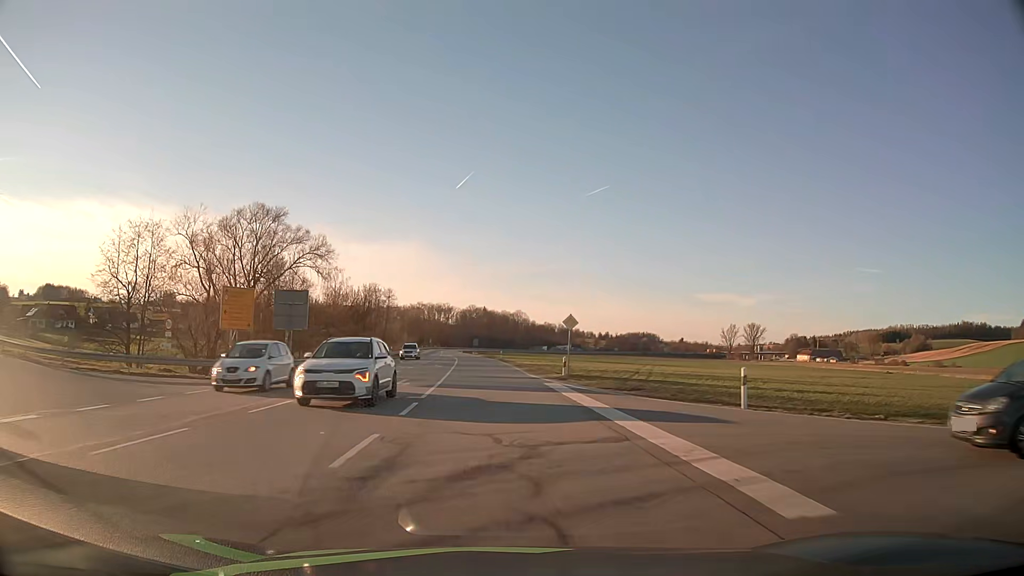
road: secondary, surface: asphalt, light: Day
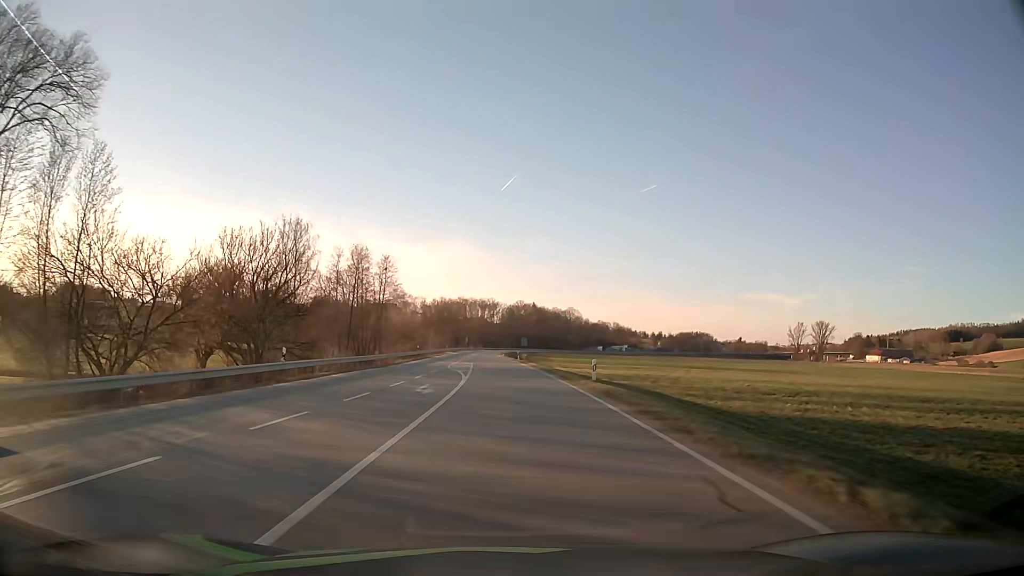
(-1.9, +49.5) m; -4°
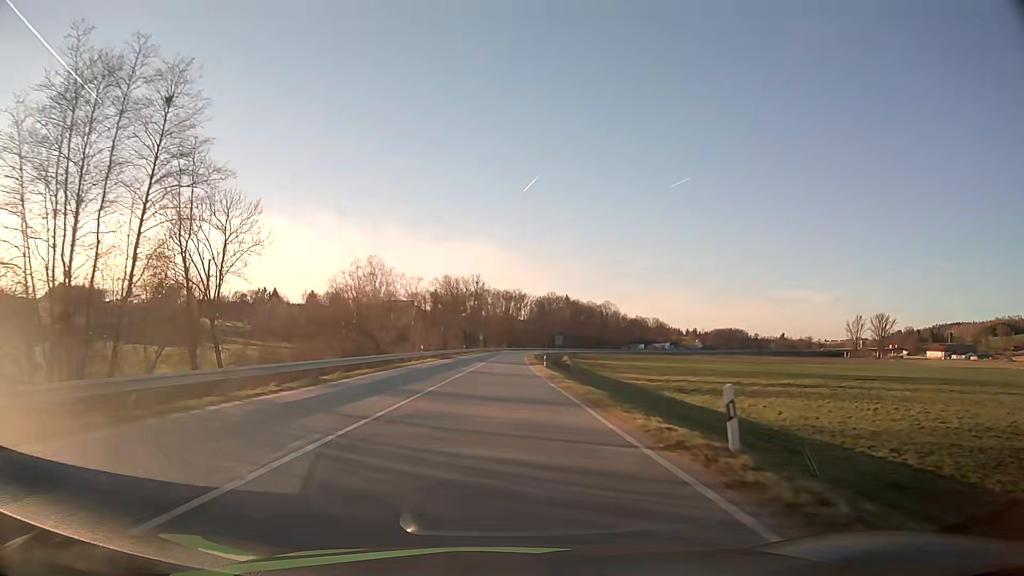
(-1.2, +62.0) m; -2°
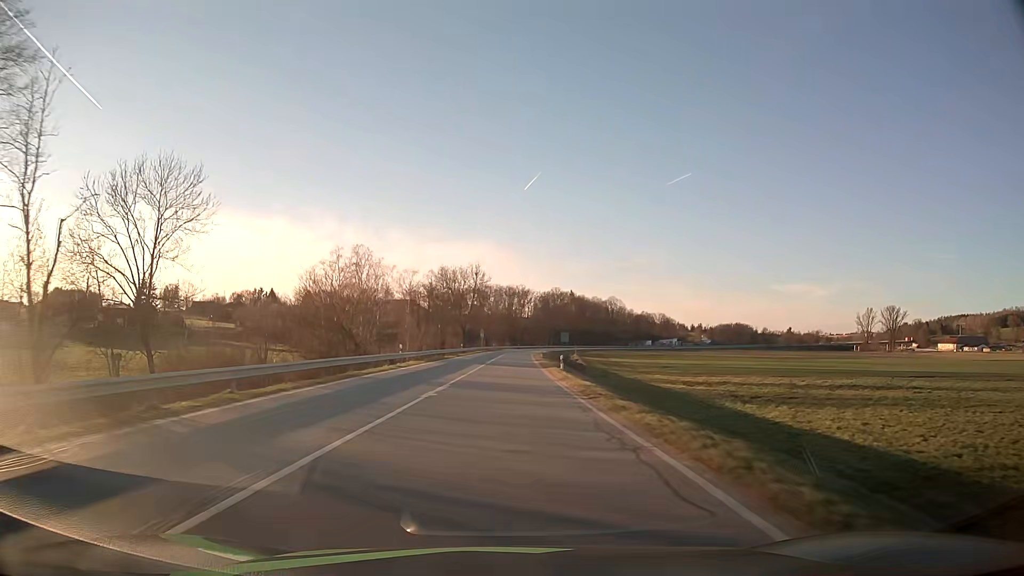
(0.0, +12.4) m; 0°
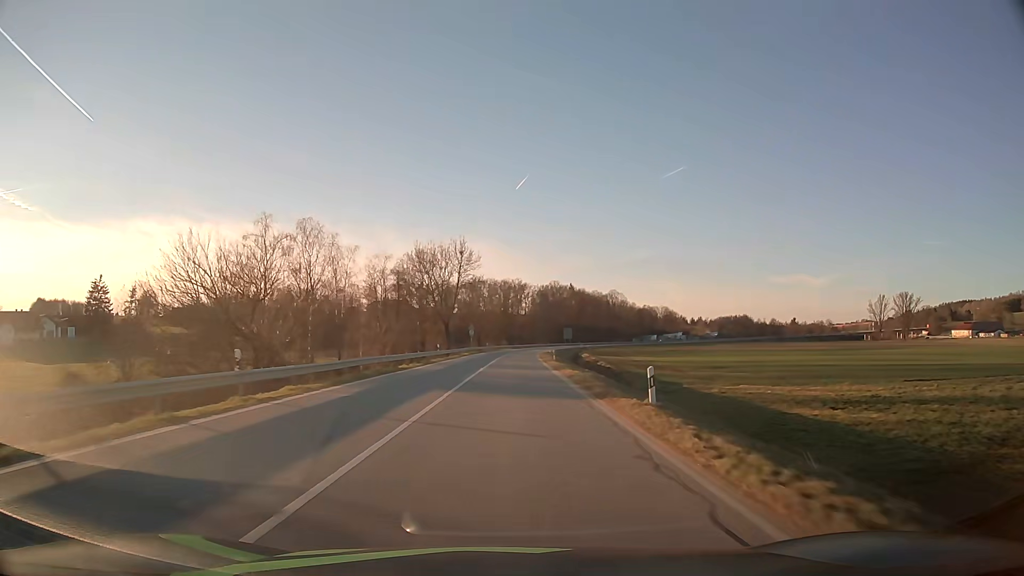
(0.0, +24.9) m; 0°
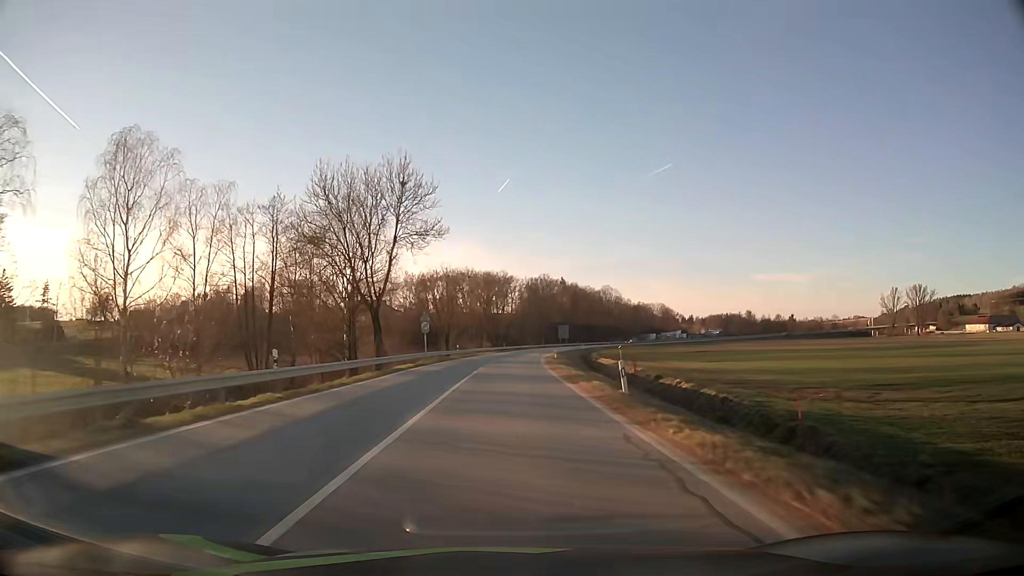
(+0.4, +37.4) m; +1°
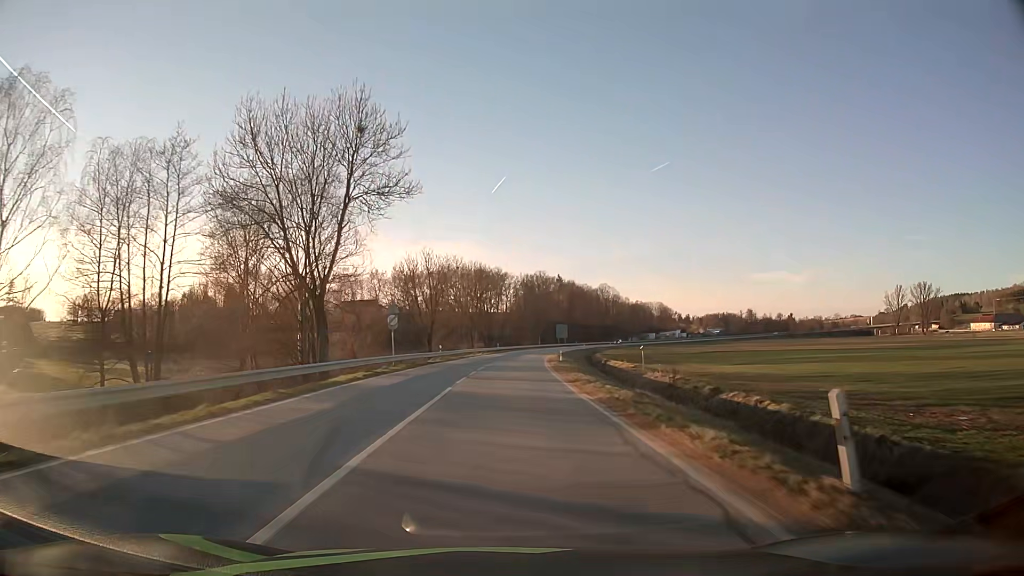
(0.0, +12.5) m; 0°
(0, +10) (0, +20) (0, +30) (+1, +40) (+1, +50) (+2, +60) (+2, +70) (+3, +80) (+5, +90) (+6, +100) m
